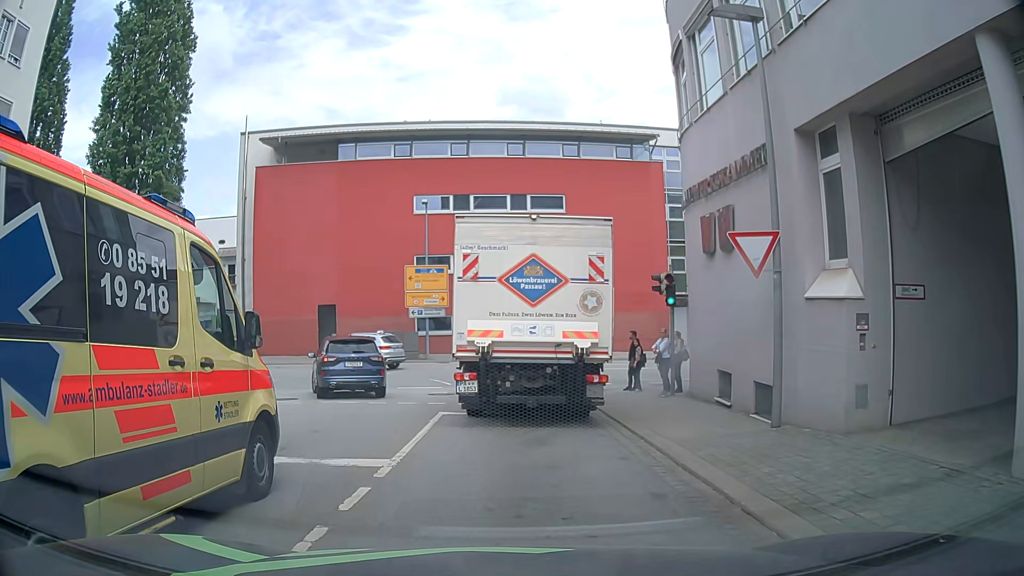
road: tertiary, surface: asphalt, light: Day
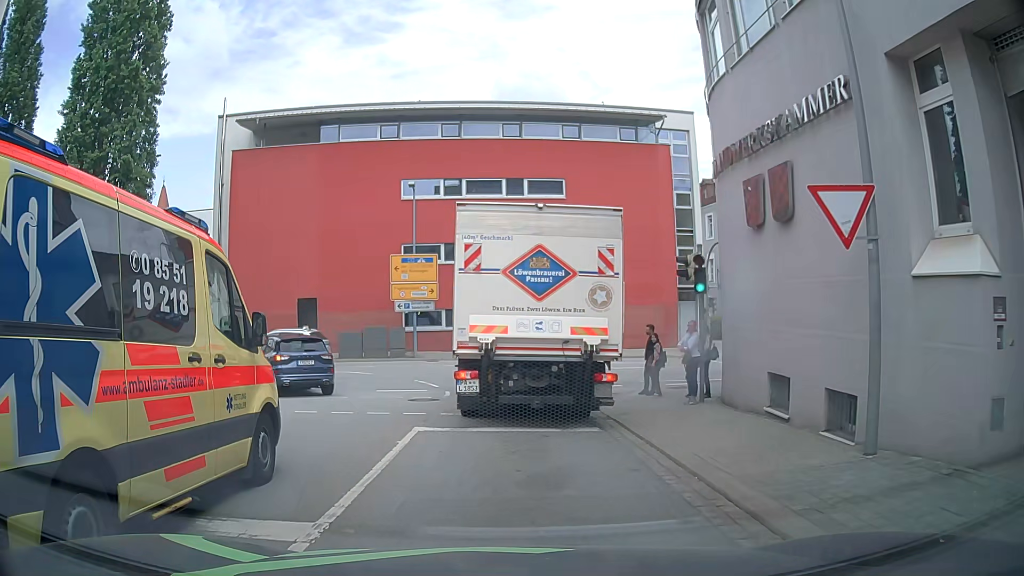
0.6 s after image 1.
(+0.1, +3.1) m; +1°
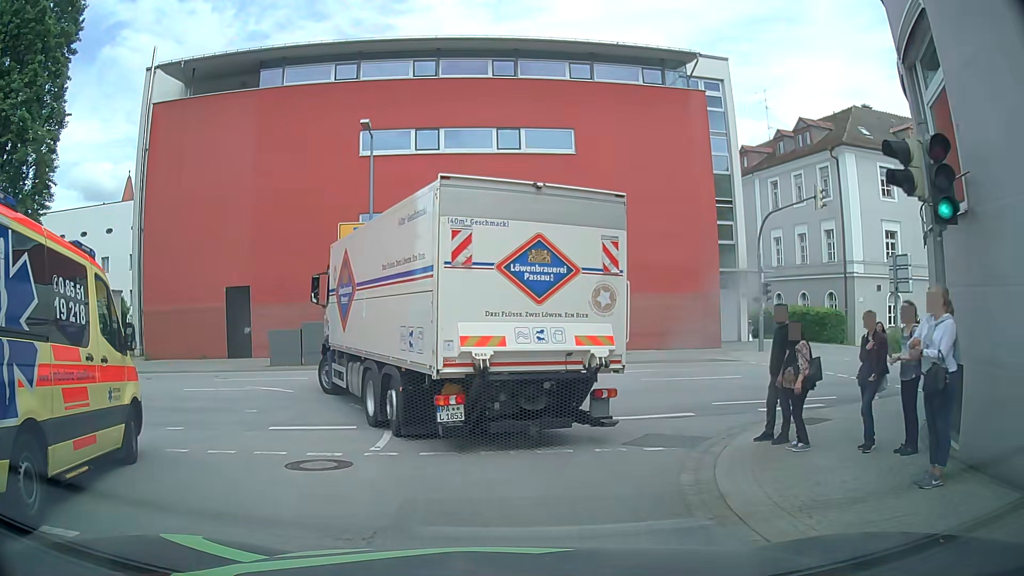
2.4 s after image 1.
(+0.2, +8.7) m; +1°
